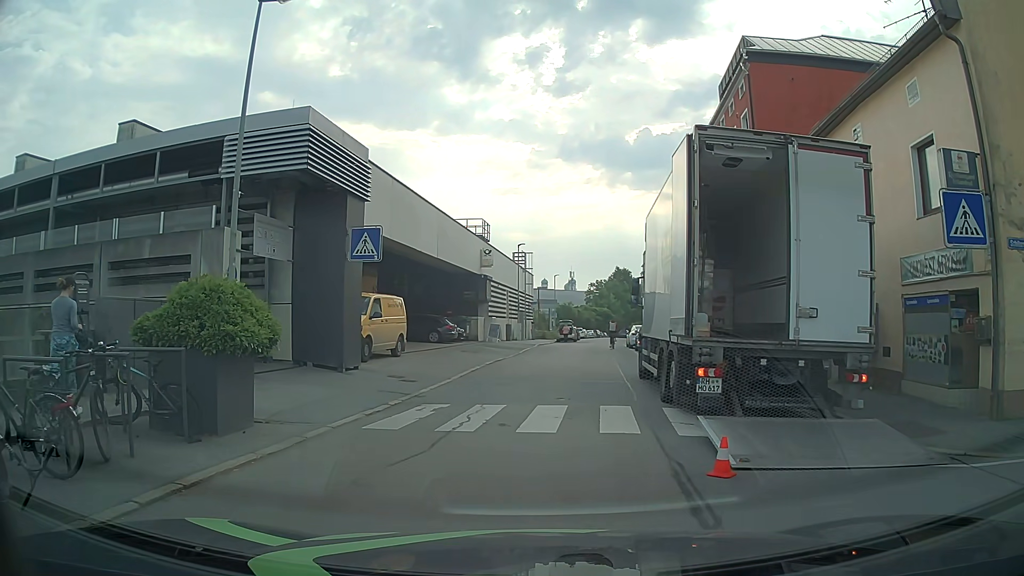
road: residential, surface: asphalt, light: Day
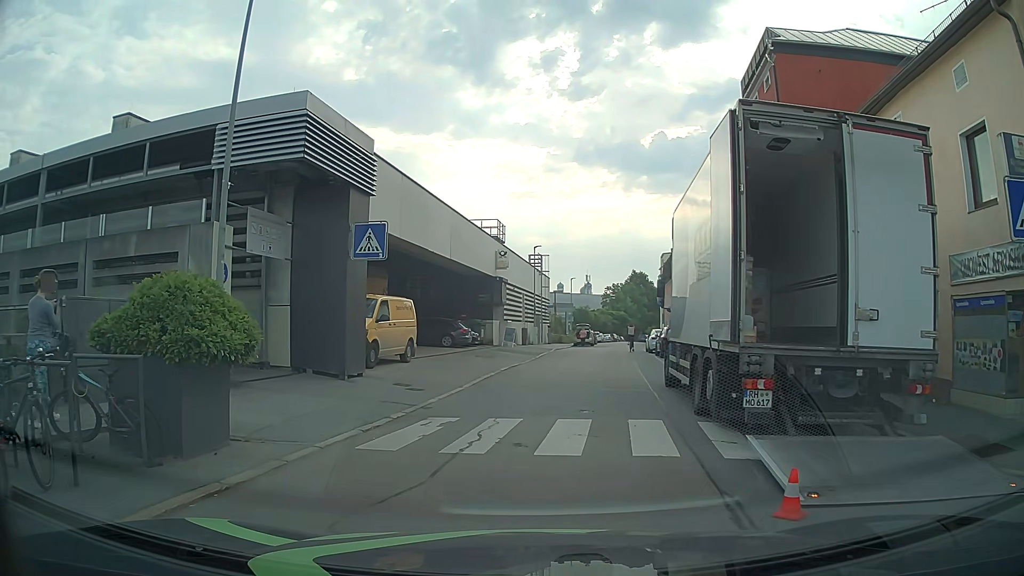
(0.0, +1.4) m; 0°
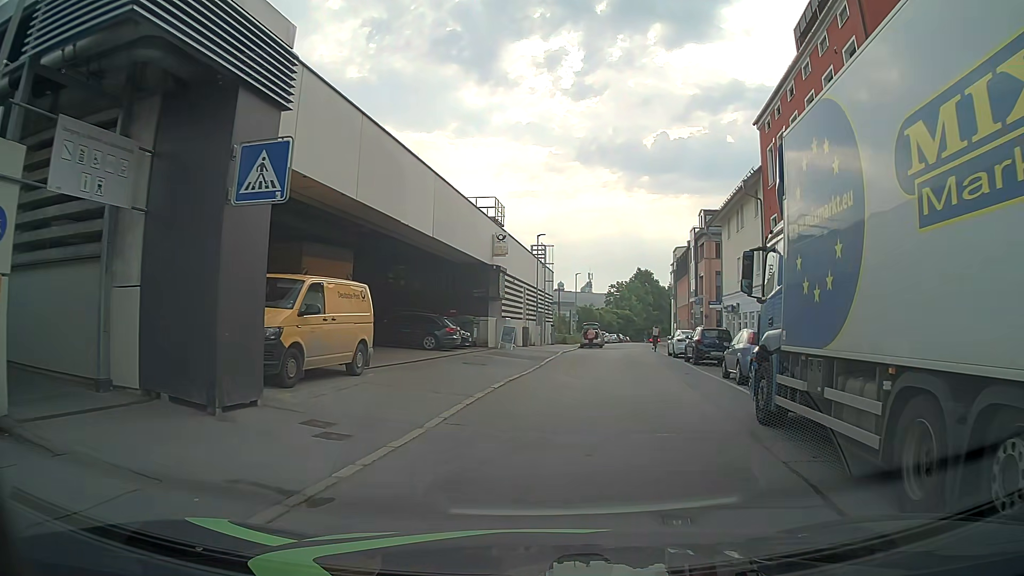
(-0.3, +6.8) m; -1°
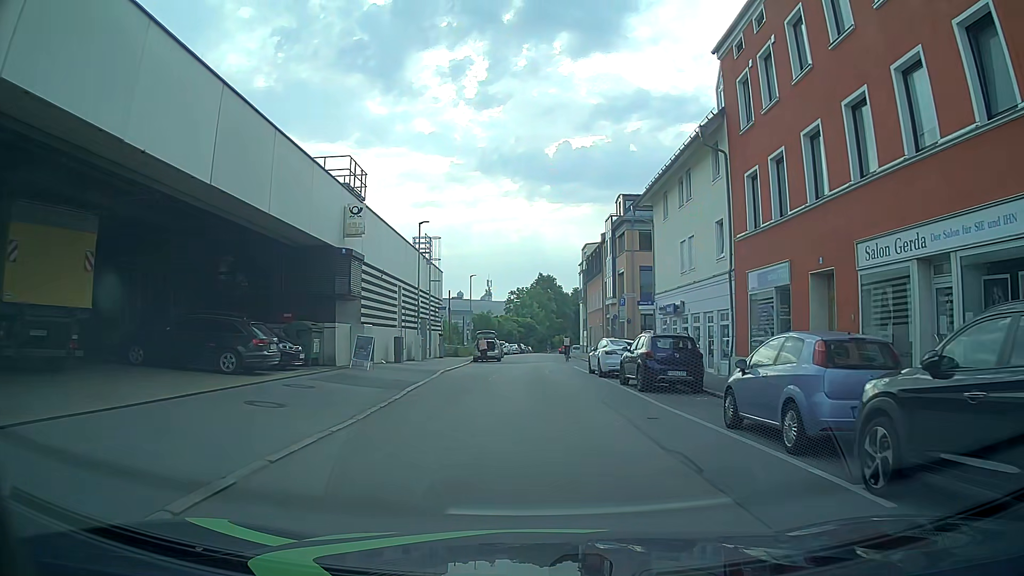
(+0.8, +10.0) m; +8°
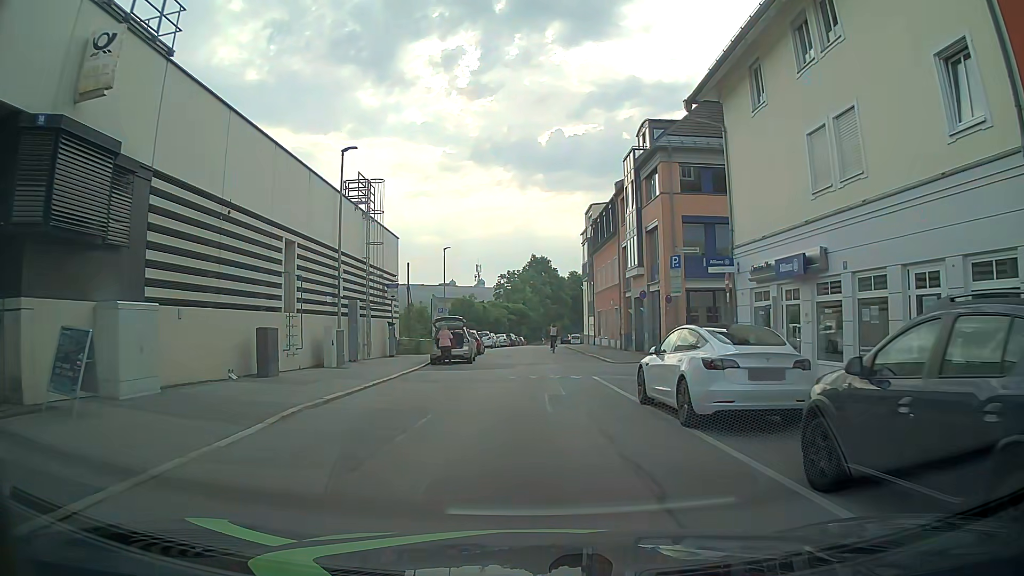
(+0.3, +15.0) m; +1°
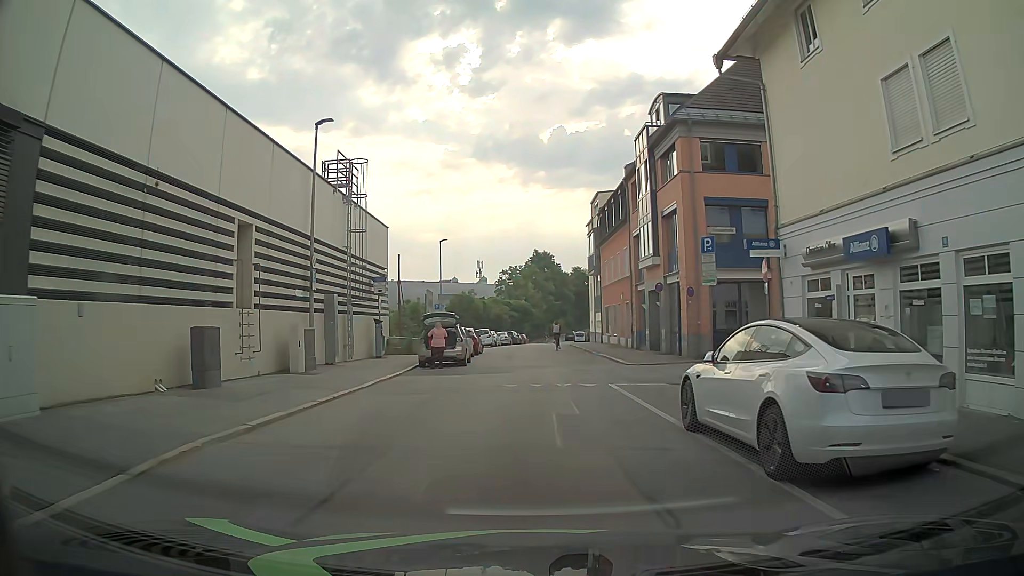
(-0.1, +3.5) m; -1°
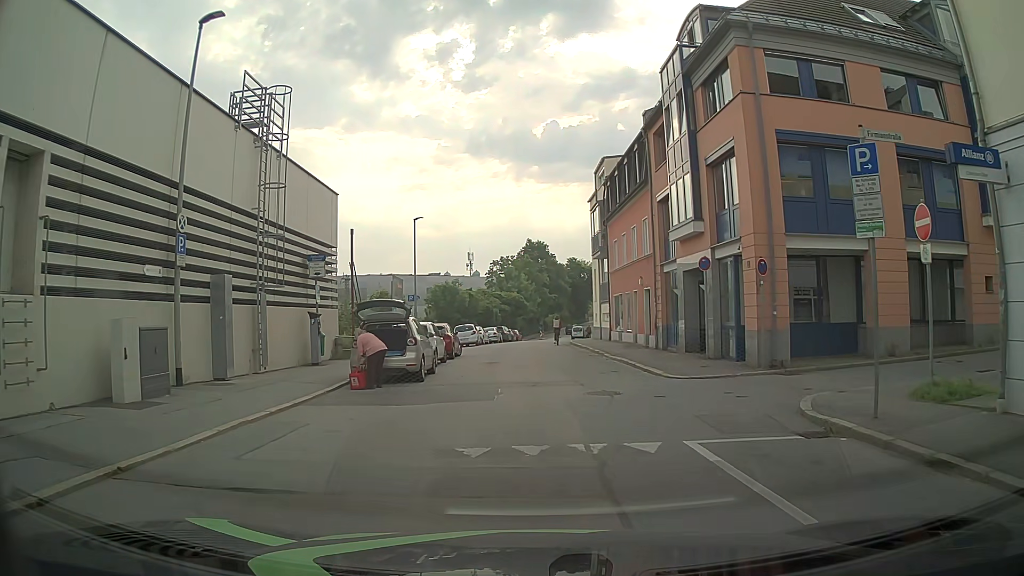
(0.0, +8.2) m; 0°
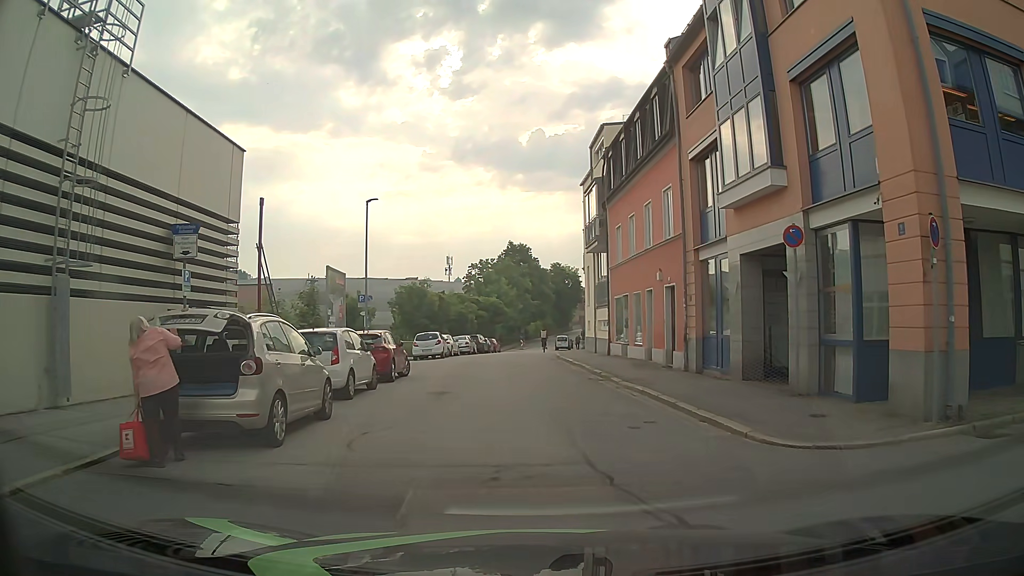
(+0.1, +8.2) m; +3°
